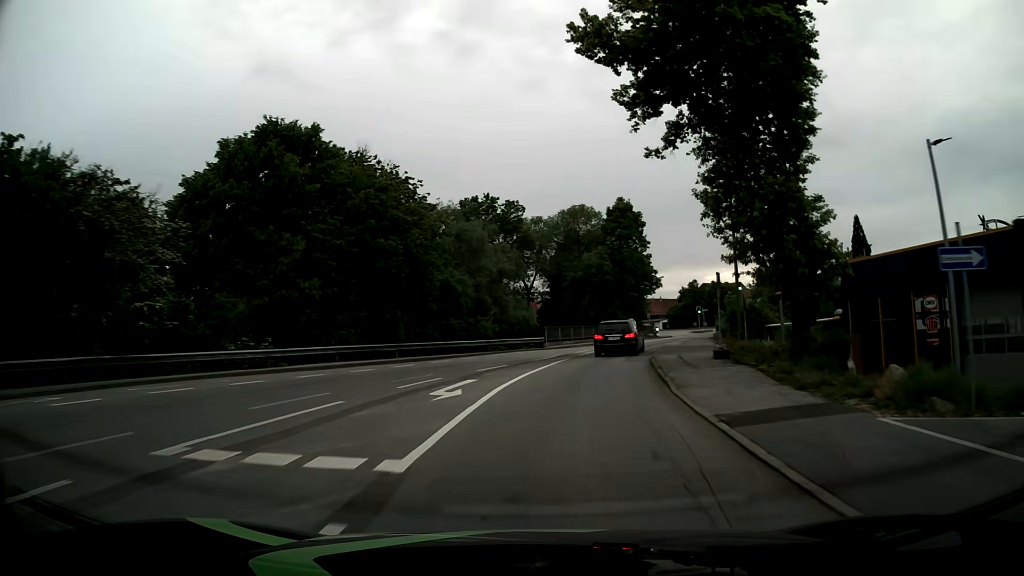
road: tertiary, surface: asphalt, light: Day
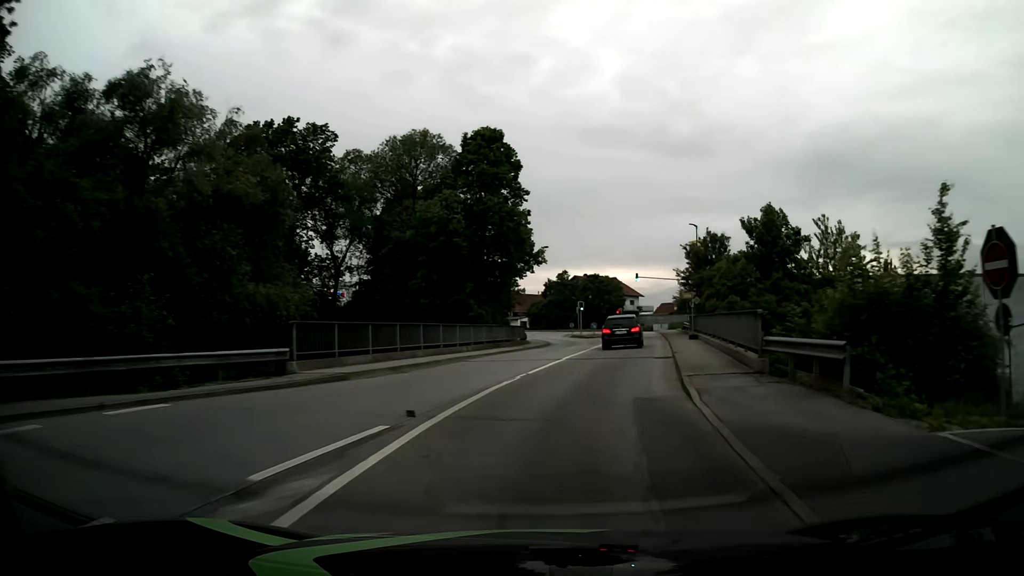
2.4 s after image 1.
(+2.5, +26.3) m; +13°
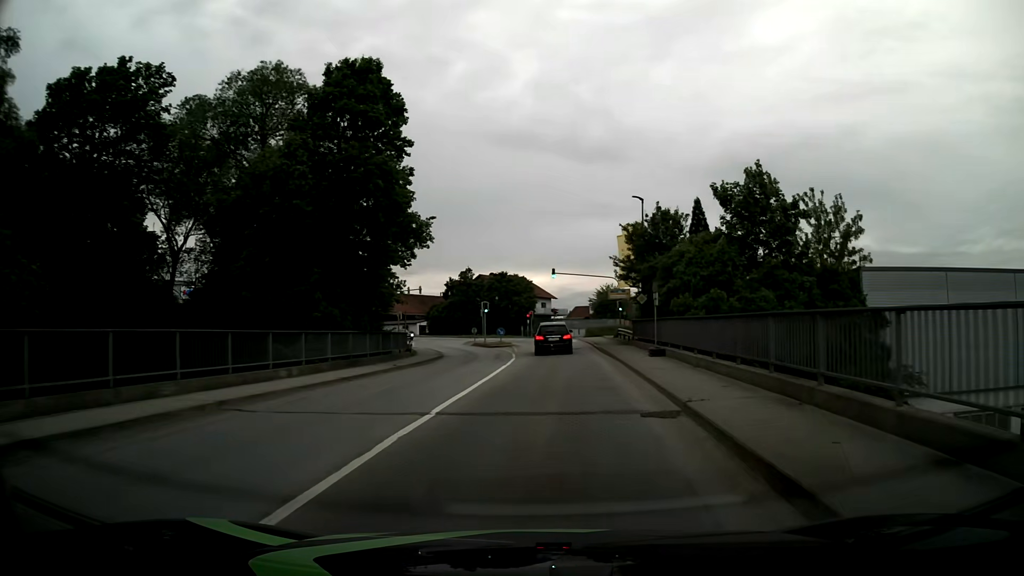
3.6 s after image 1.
(+0.9, +12.7) m; +8°
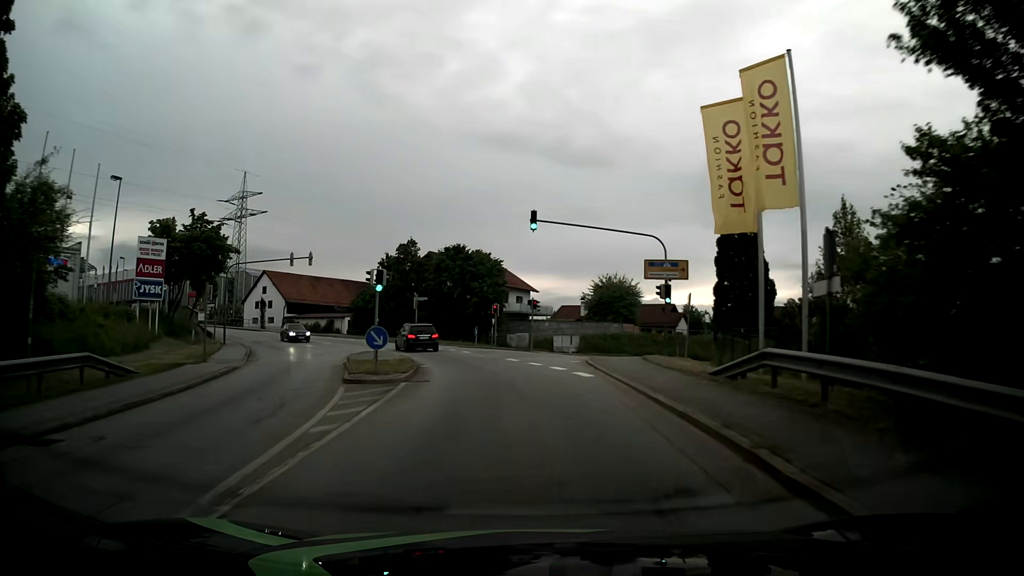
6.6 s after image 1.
(+1.0, +31.6) m; +2°
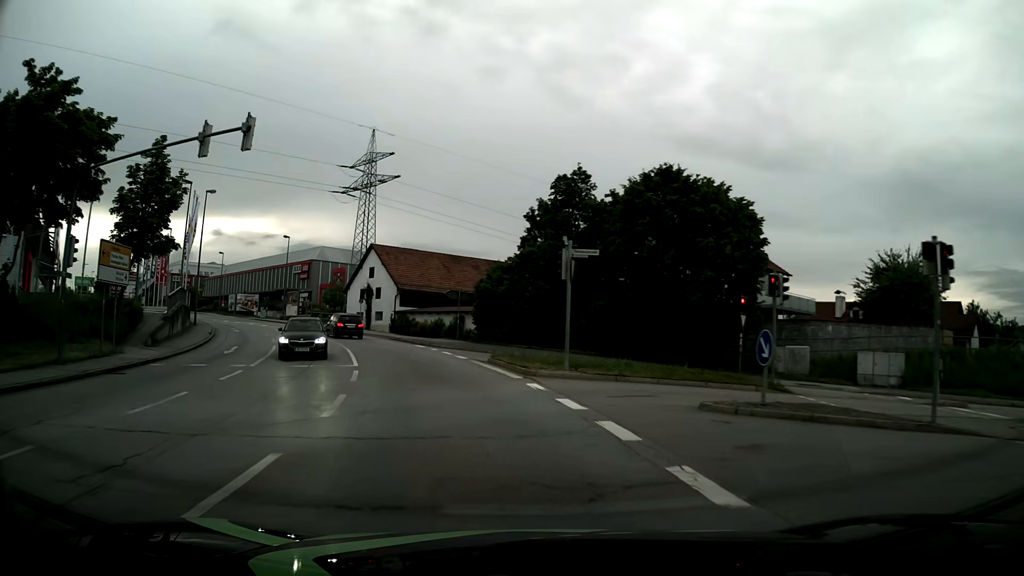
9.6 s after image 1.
(-3.9, +31.5) m; -17°
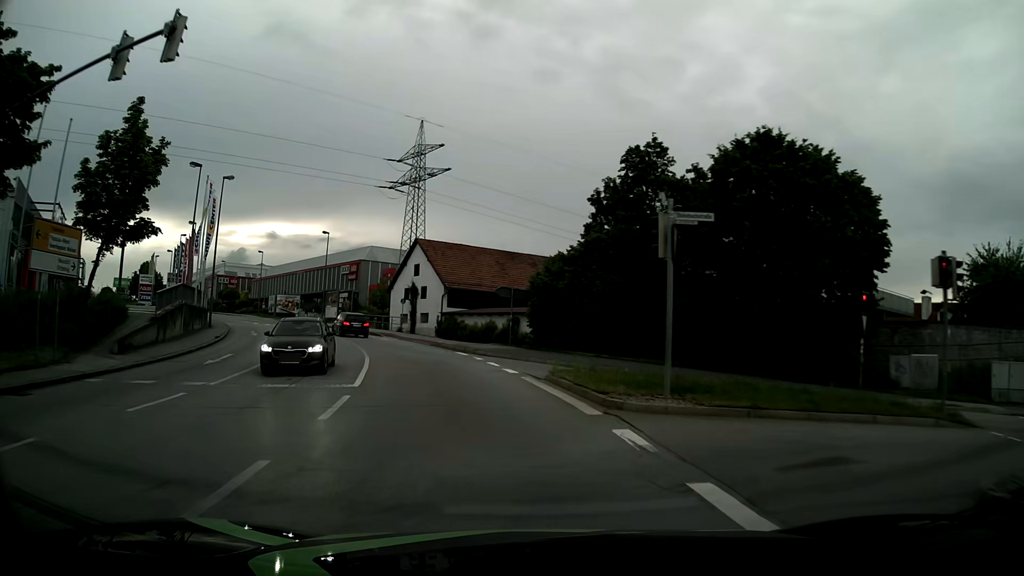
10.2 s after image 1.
(-0.3, +6.5) m; -5°
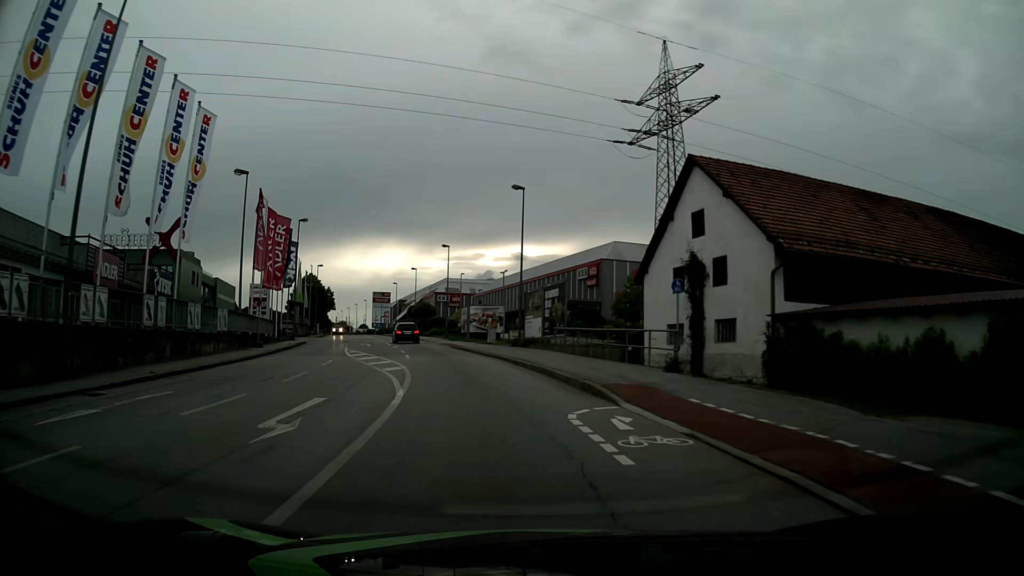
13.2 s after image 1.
(-6.3, +32.7) m; -21°
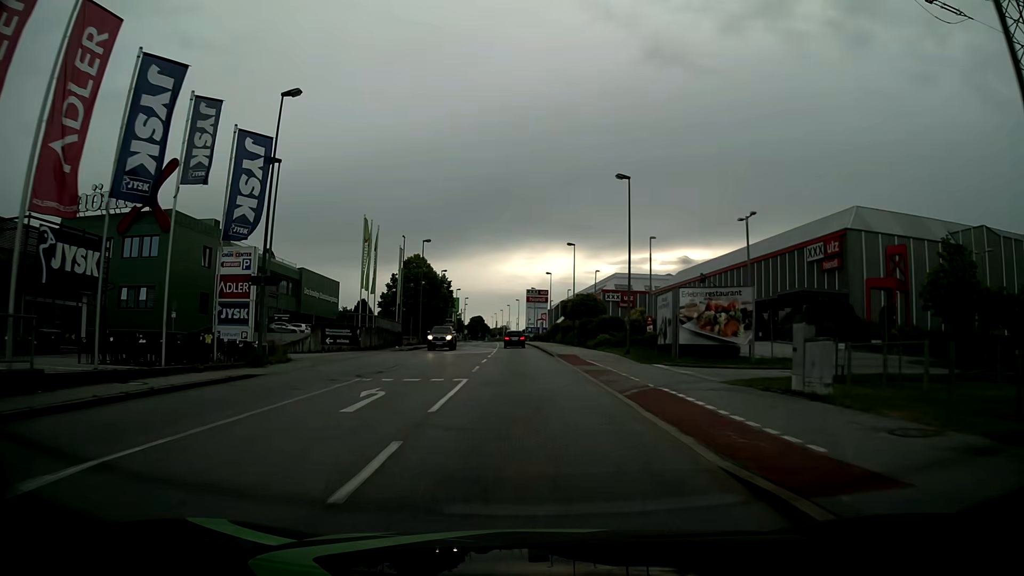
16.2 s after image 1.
(-5.0, +34.0) m; -15°
(0, +10) (0, +20) (0, +30) (0, +40) (0, +50) (-1, +60) (-1, +70) (-1, +80) (-1, +90) (-2, +100) m
